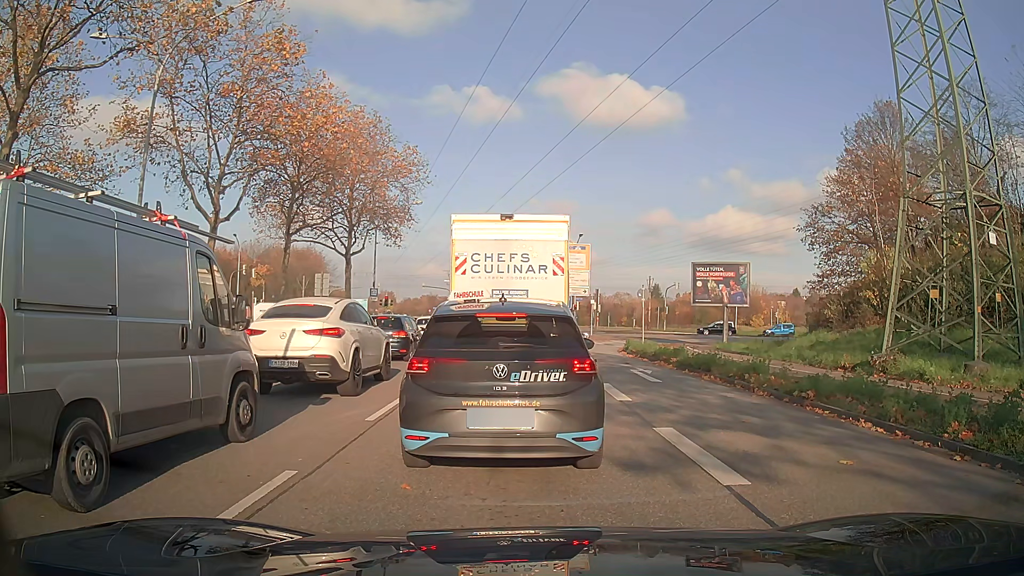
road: primary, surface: asphalt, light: Day
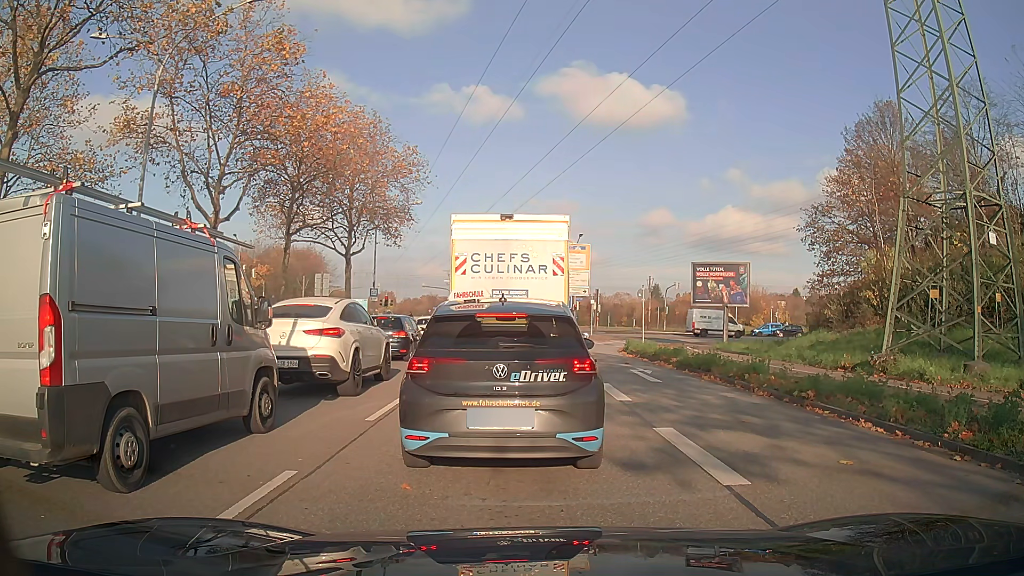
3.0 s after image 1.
(0.0, 0.0) m; 0°
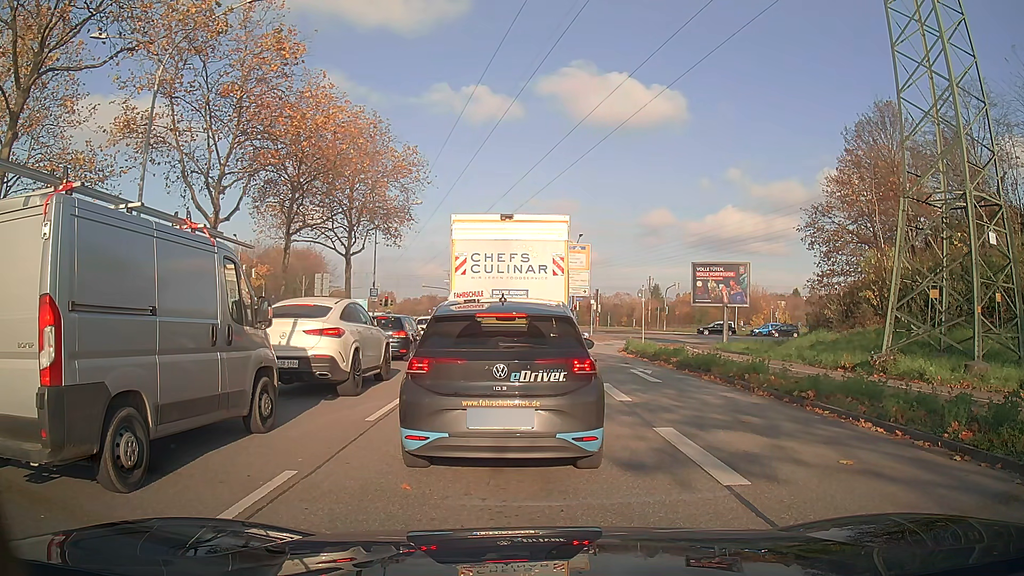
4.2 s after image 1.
(0.0, 0.0) m; 0°
(0, +10) (-1, +20) (-1, +30) (-1, +40) (-2, +50) (-3, +60) (-3, +70) (-4, +80) (-5, +90) (-6, +100) m
